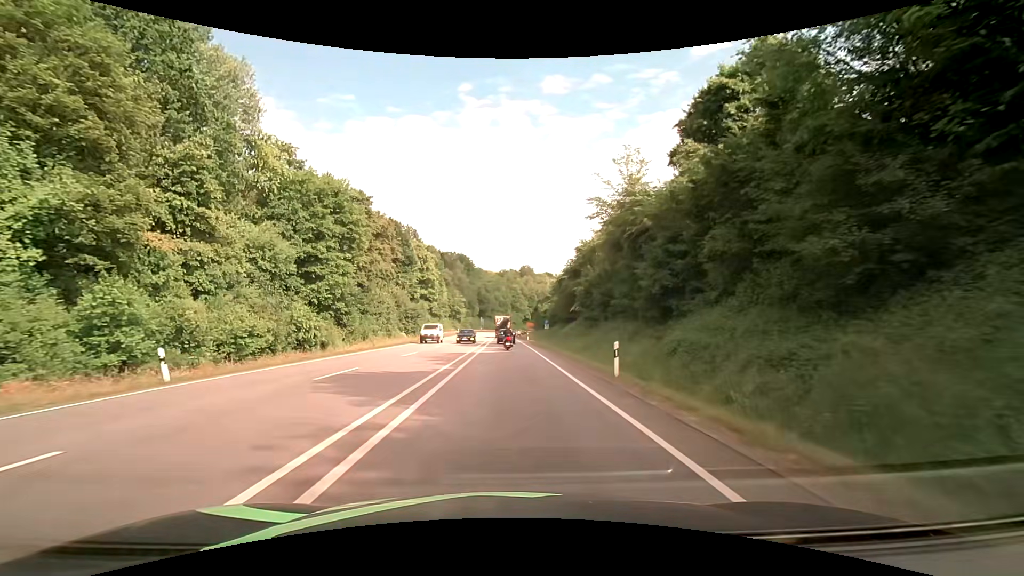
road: primary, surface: asphalt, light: Day
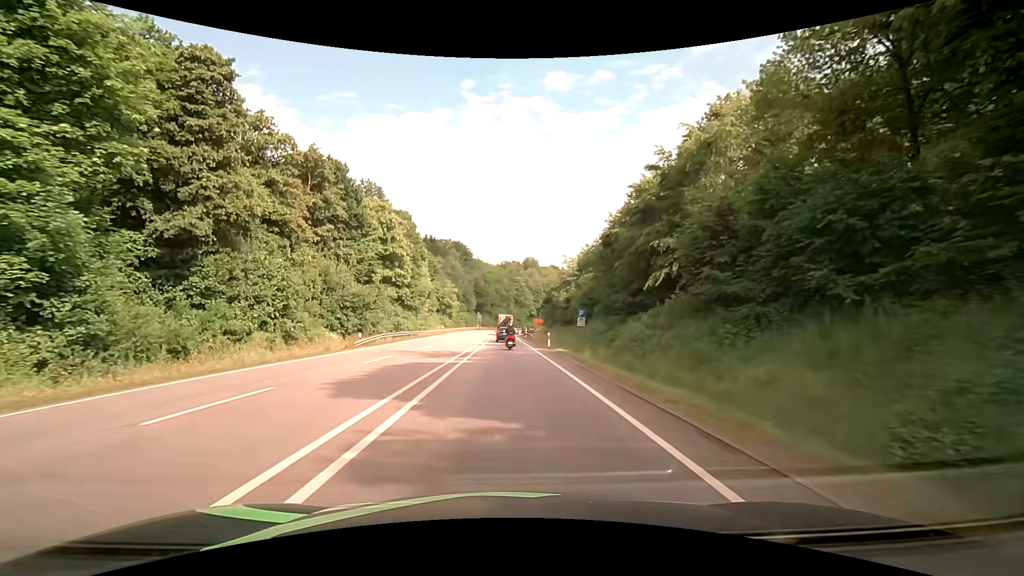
(0.0, +30.9) m; 0°
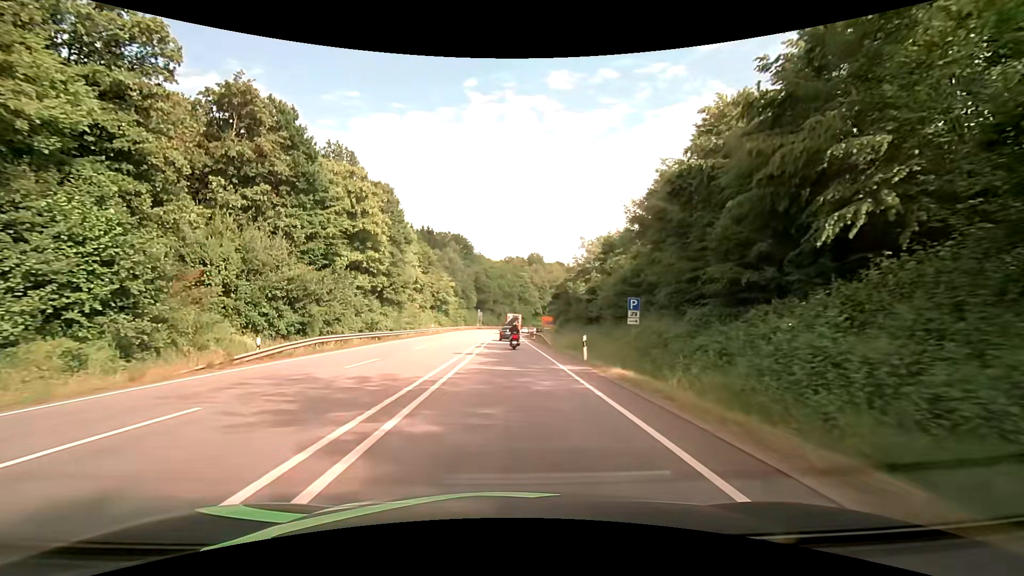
(-0.1, +14.9) m; 0°
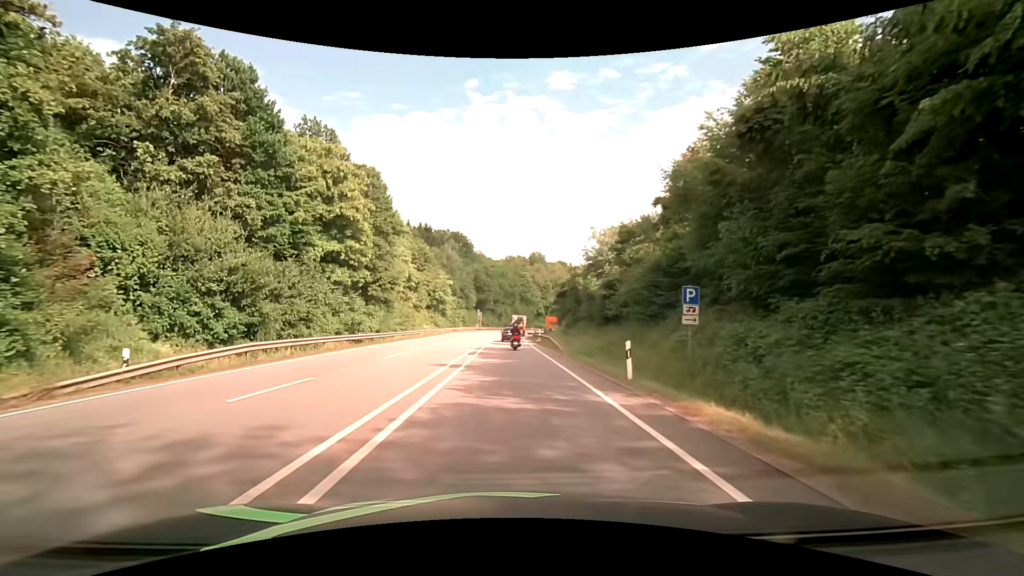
(-0.1, +7.2) m; 0°
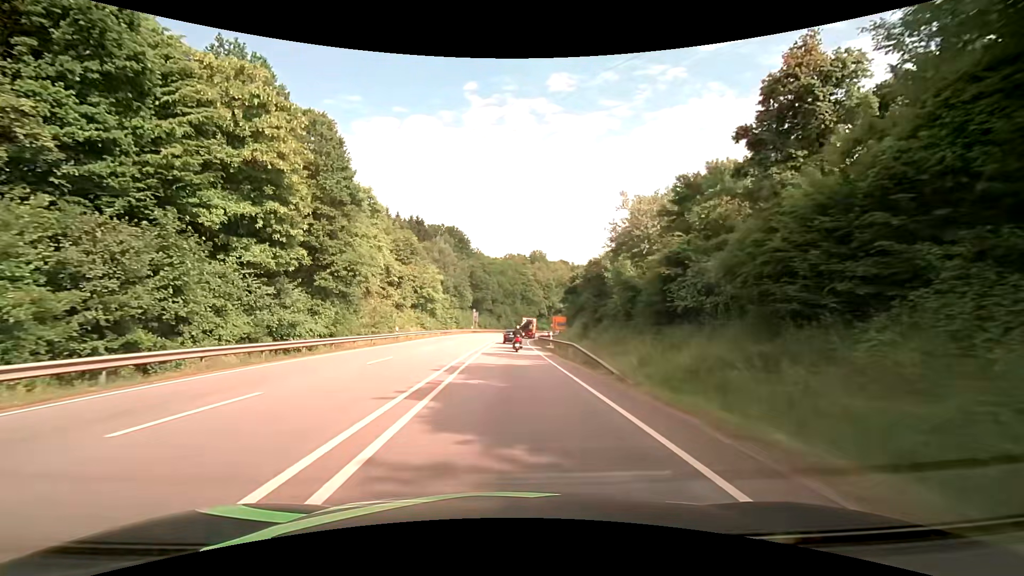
(-0.1, +15.2) m; -1°
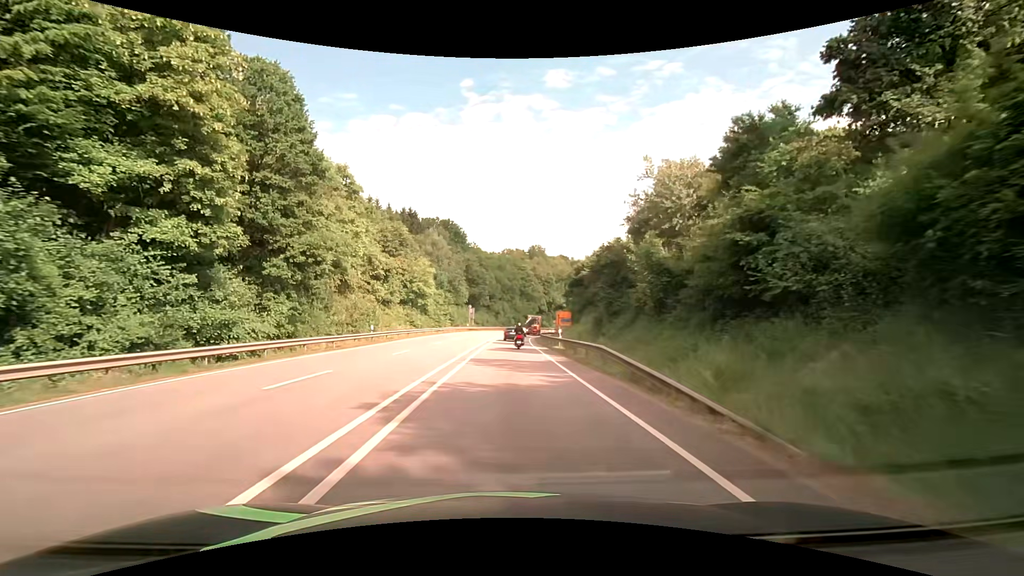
(+0.1, +7.8) m; +1°
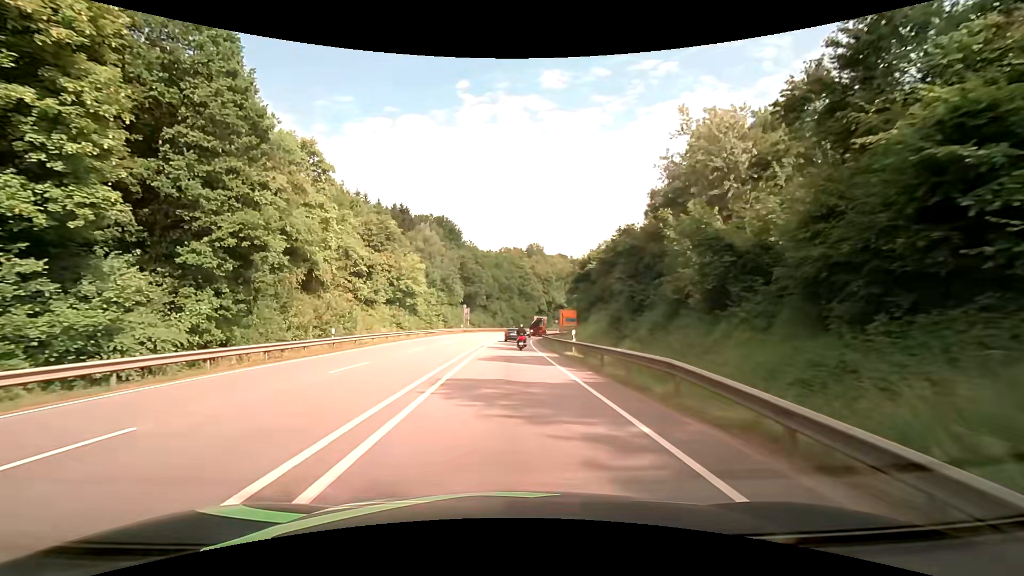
(0.0, +7.8) m; +1°
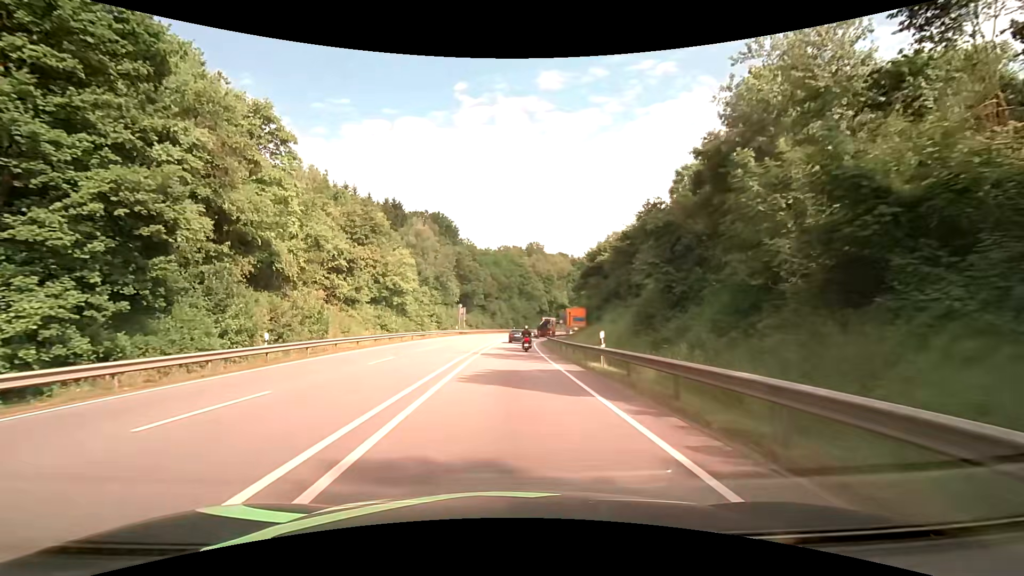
(-0.1, +8.0) m; -1°
(0, +10) (0, +20) (0, +30) (0, +40) (+1, +50) (+1, +60) (+2, +70) (+4, +80) (+5, +90) (+7, +99) m
